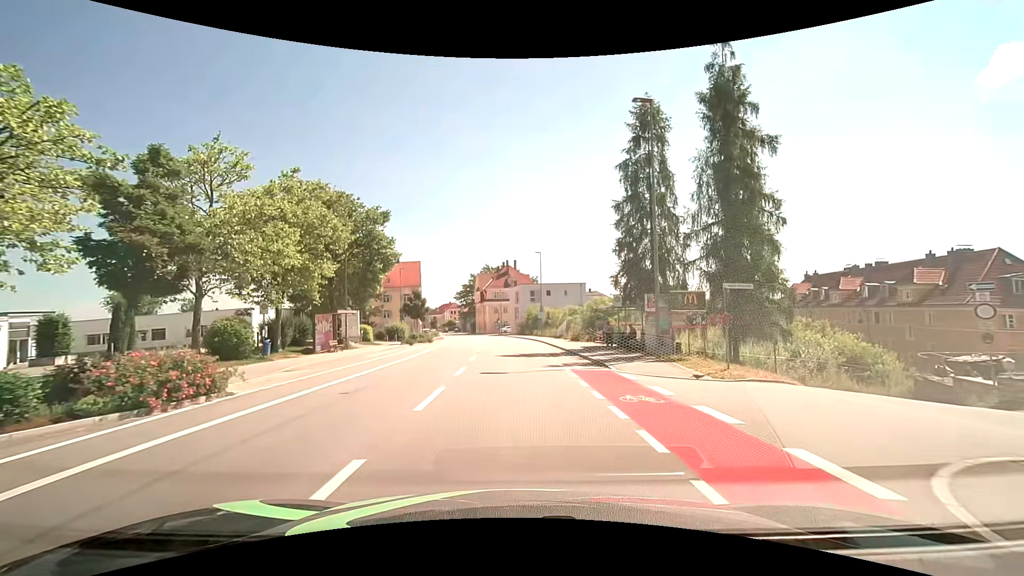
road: tertiary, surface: asphalt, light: Day
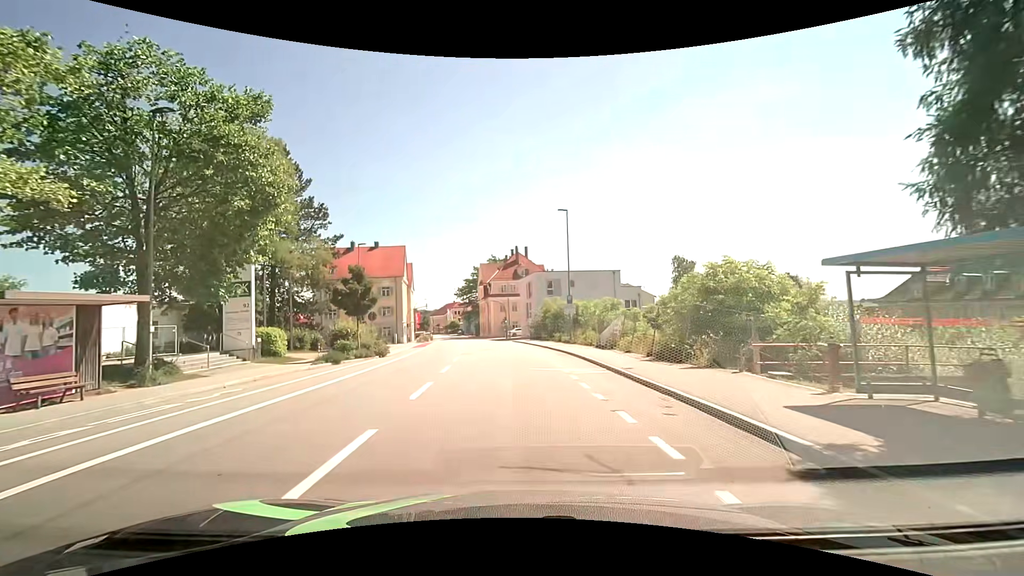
(-0.2, +22.5) m; 0°
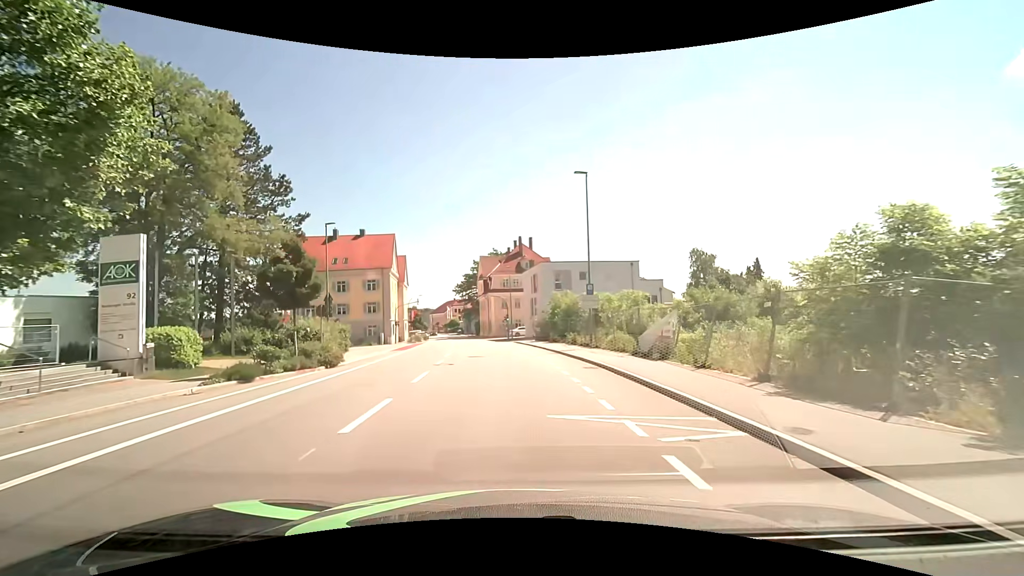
(-0.2, +9.0) m; -2°
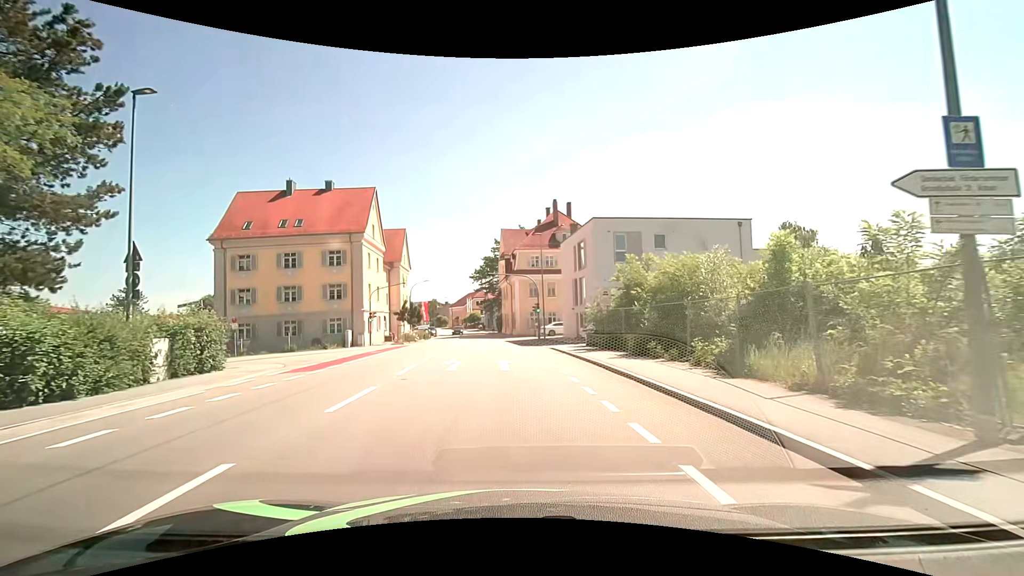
(-0.1, +22.6) m; -2°
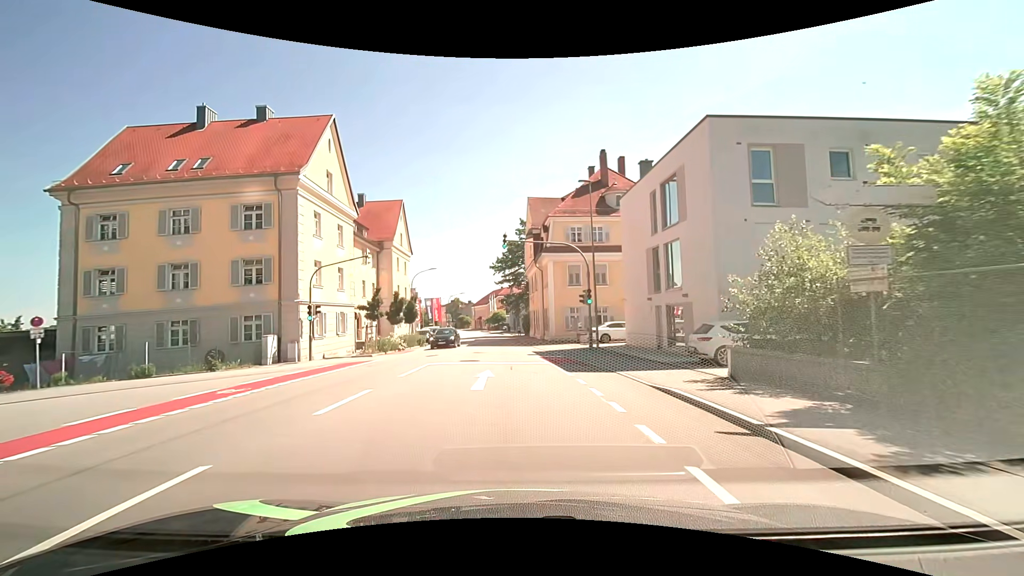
(-0.3, +18.1) m; -3°
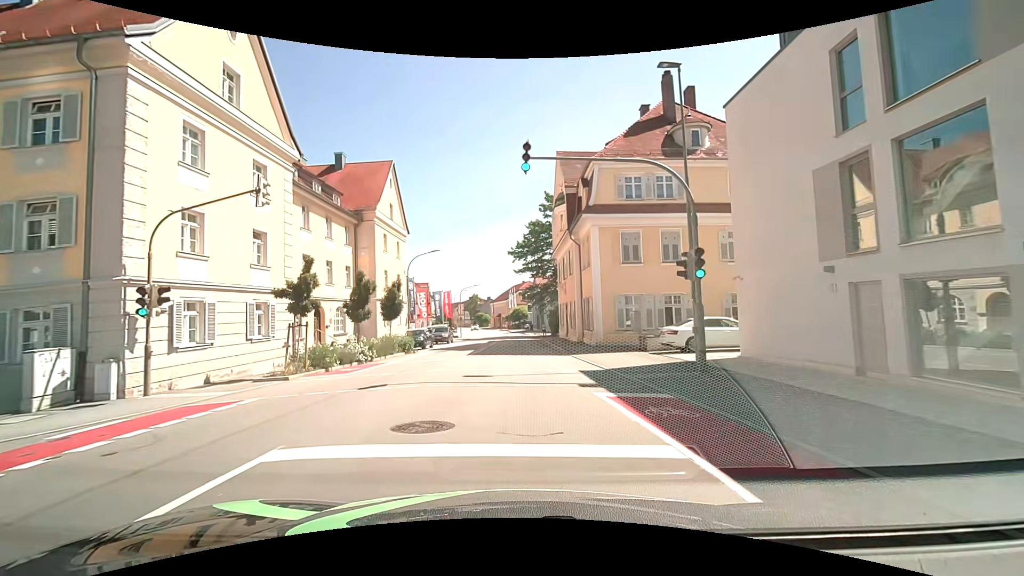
(-0.3, +13.5) m; -2°
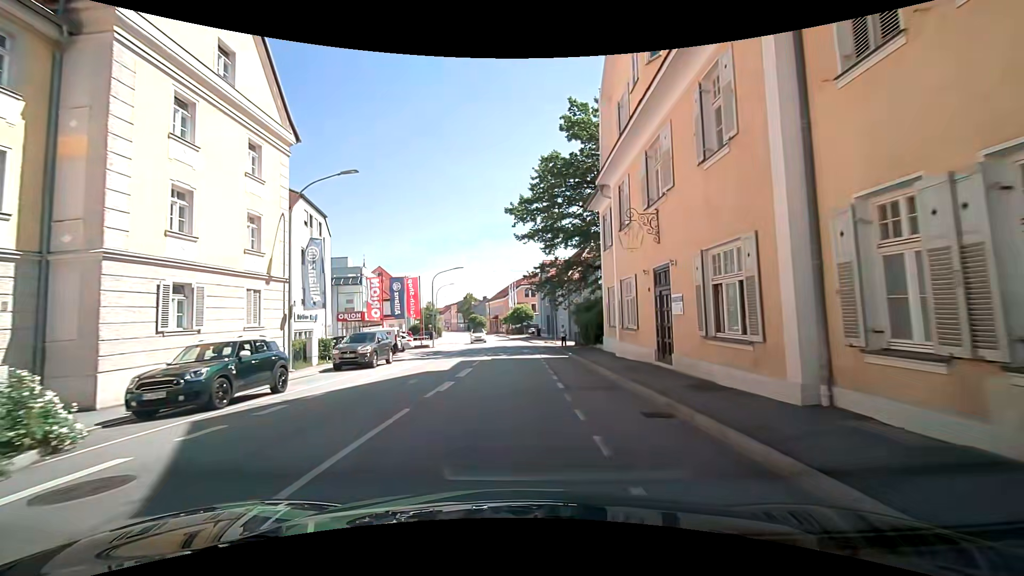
(-0.3, +25.5) m; 0°
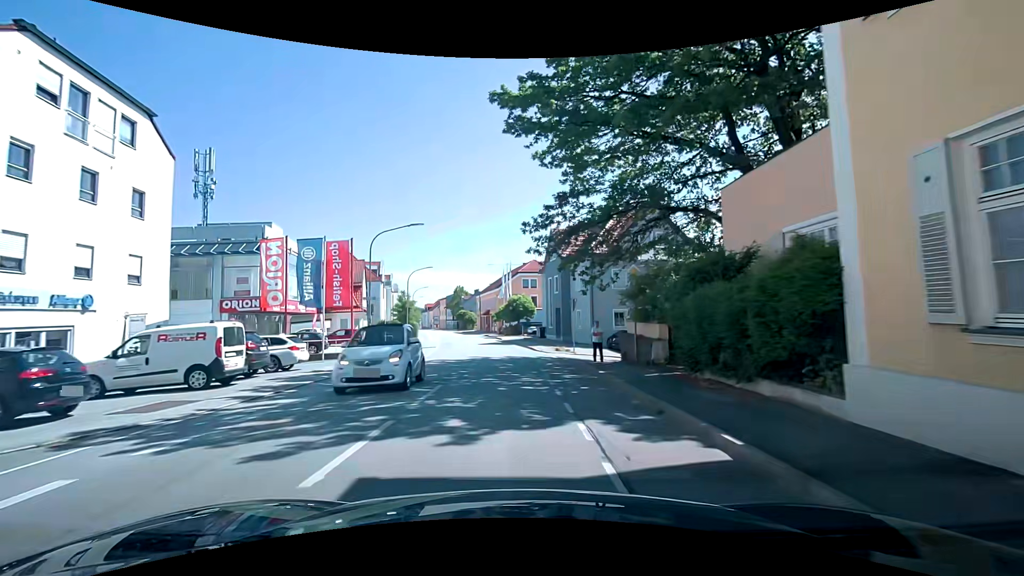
(+0.3, +19.6) m; +1°
(0, +10) (0, +20) (-1, +30) (-2, +40) (-3, +50) (-5, +60) (-6, +70) (-8, +79) (-10, +89) (-12, +99) m
